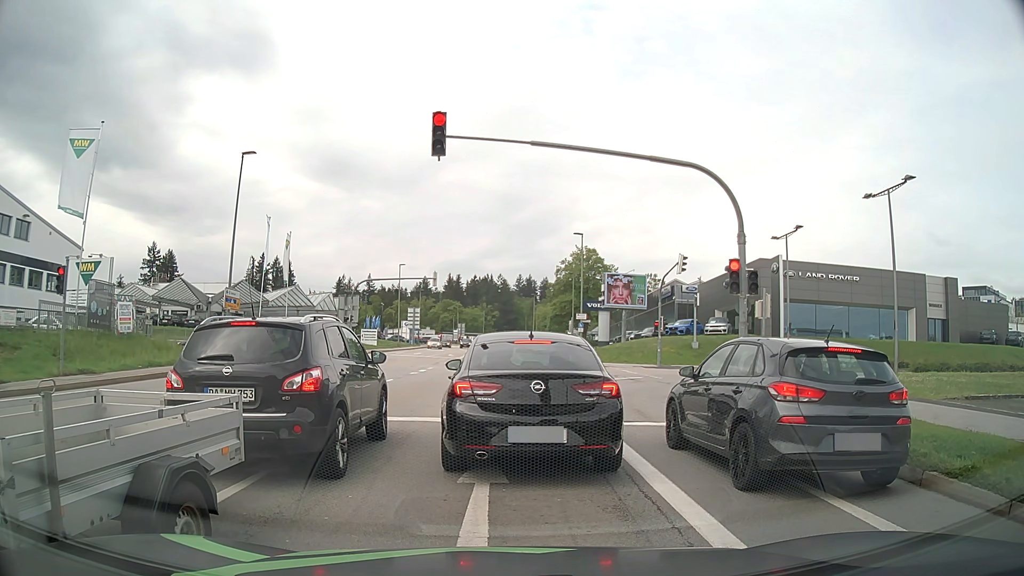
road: tertiary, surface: asphalt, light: Day
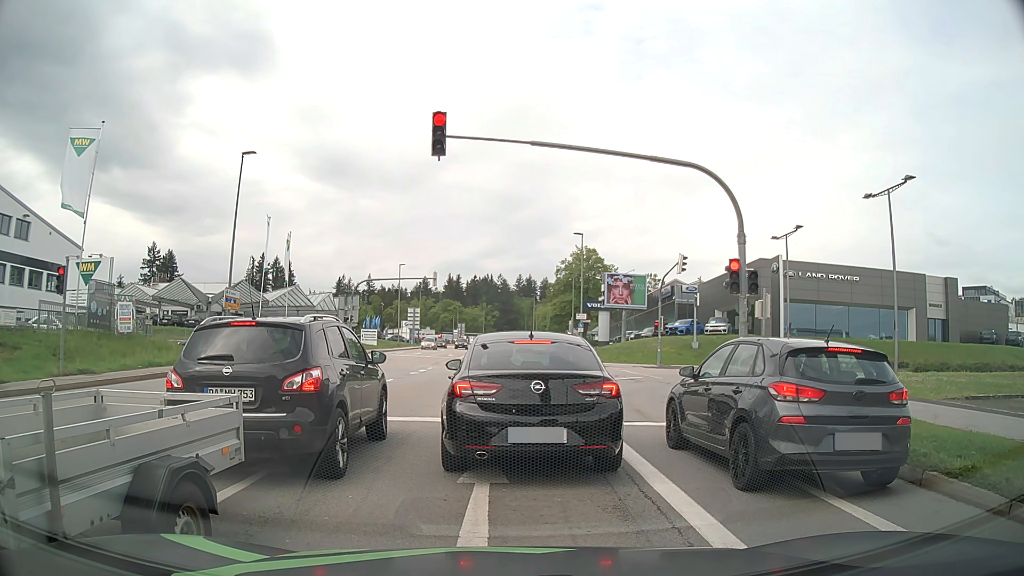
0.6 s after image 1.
(0.0, 0.0) m; 0°
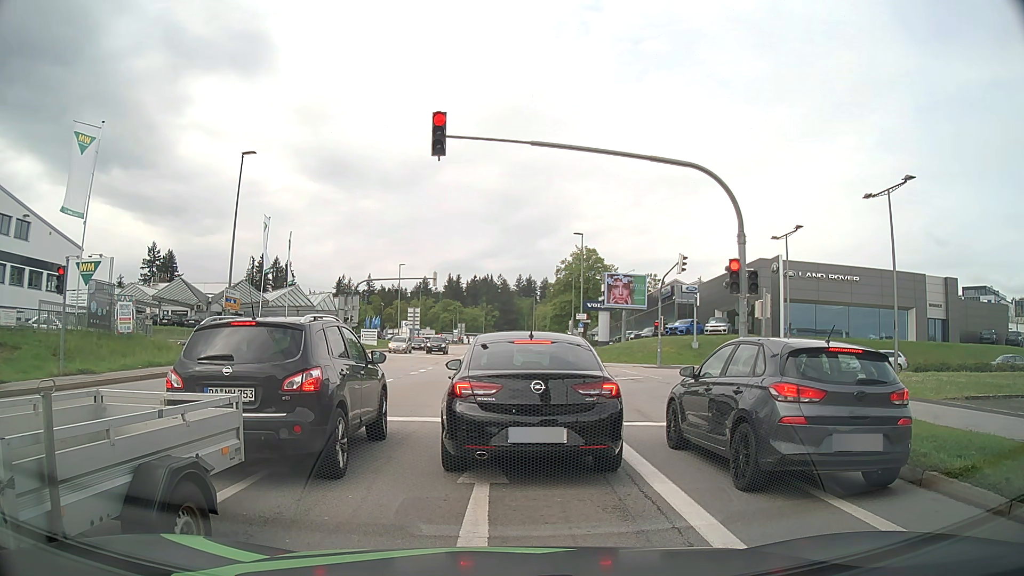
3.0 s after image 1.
(0.0, 0.0) m; 0°
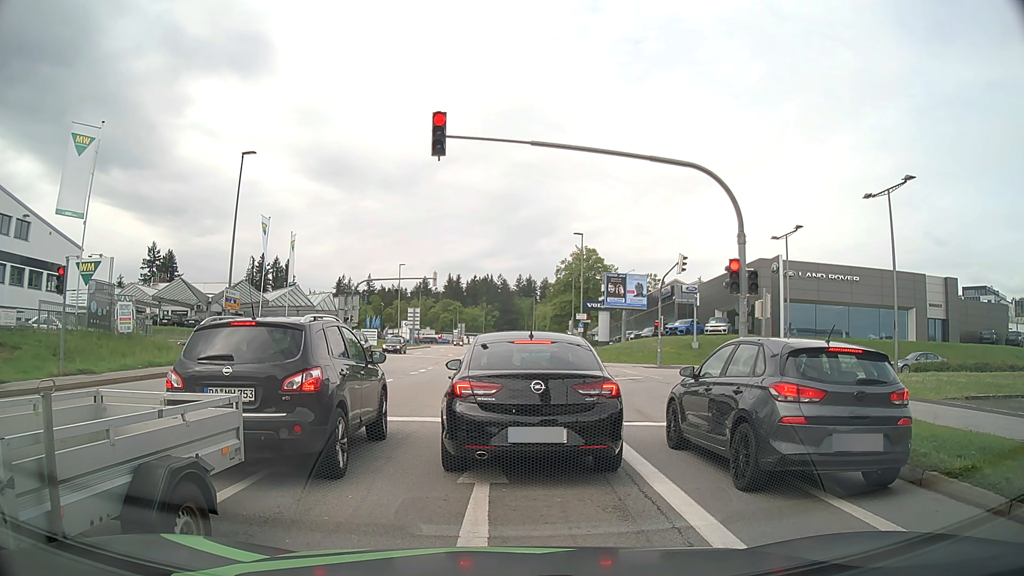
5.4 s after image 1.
(0.0, 0.0) m; 0°
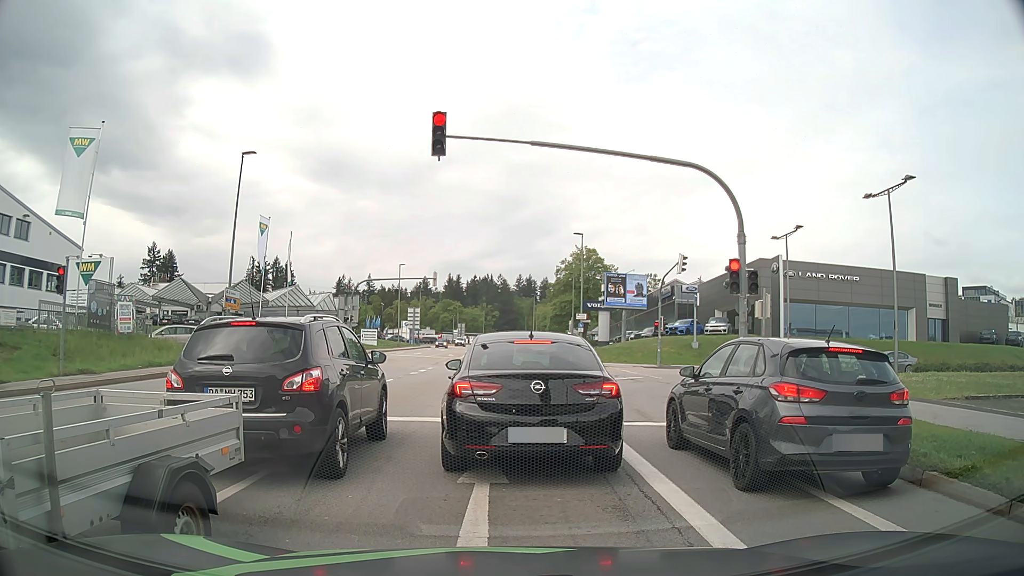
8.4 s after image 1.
(0.0, 0.0) m; 0°
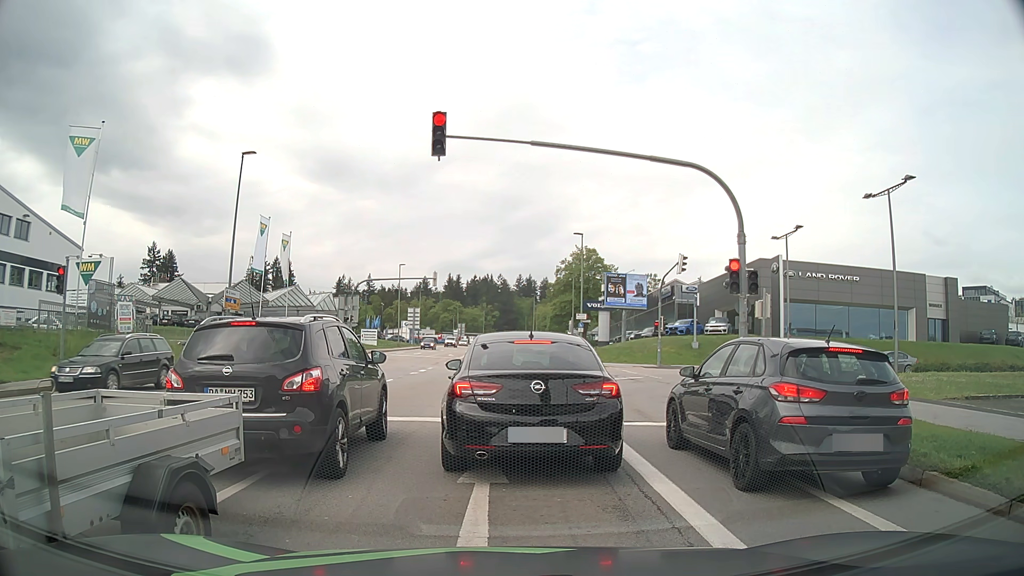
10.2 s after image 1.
(0.0, 0.0) m; 0°
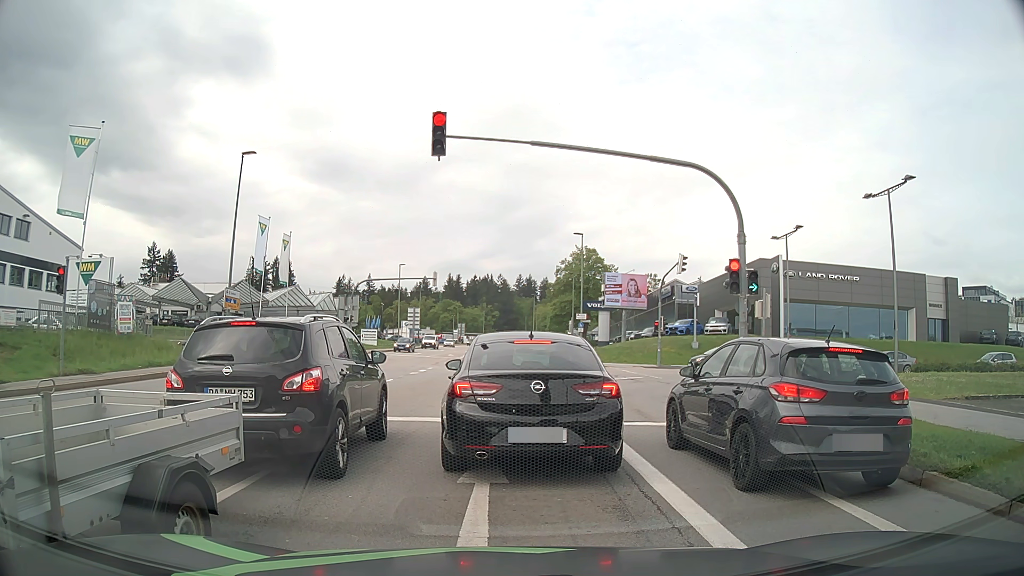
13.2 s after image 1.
(0.0, 0.0) m; 0°
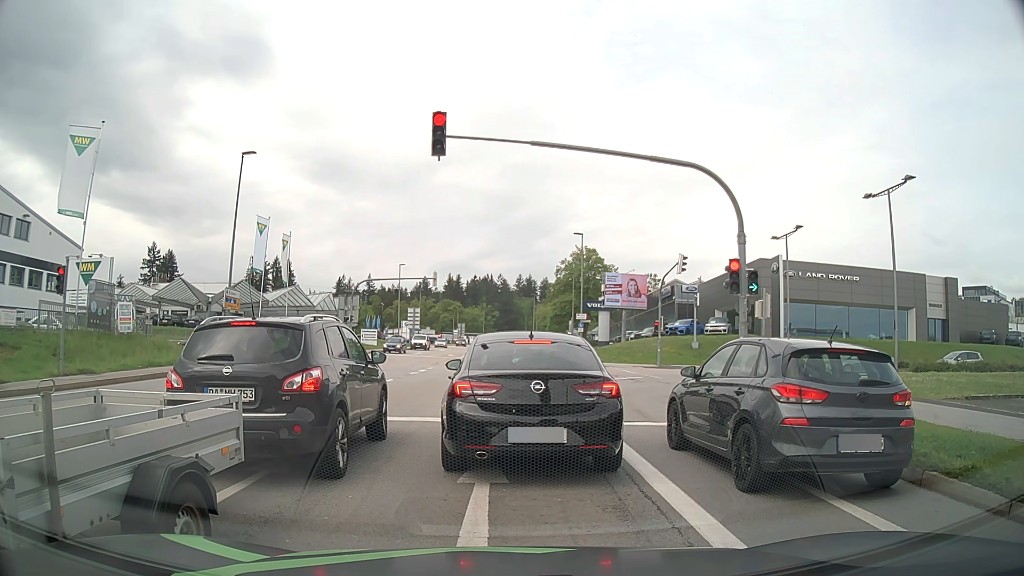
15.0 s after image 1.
(0.0, 0.0) m; 0°
